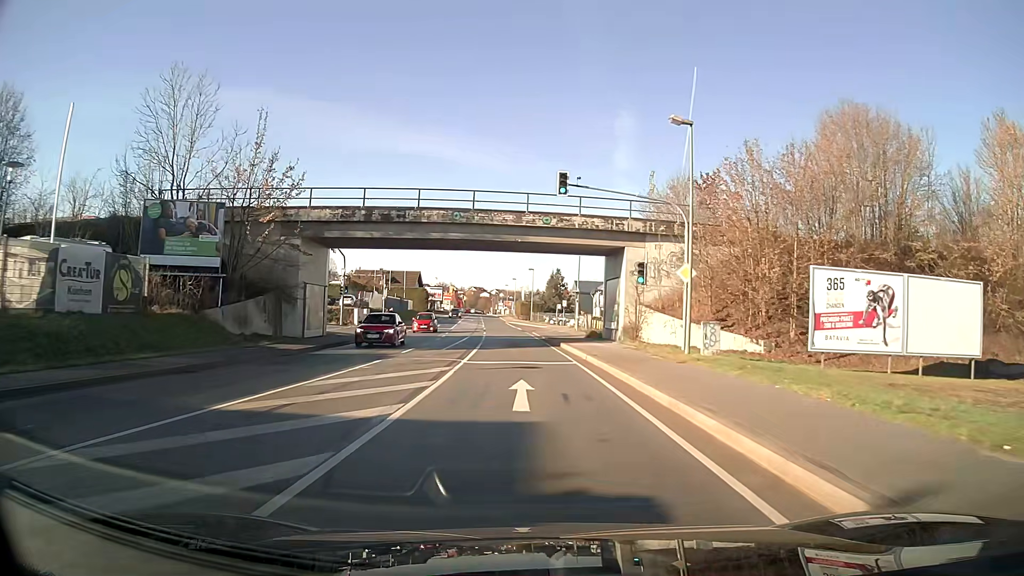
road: primary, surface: asphalt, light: Day
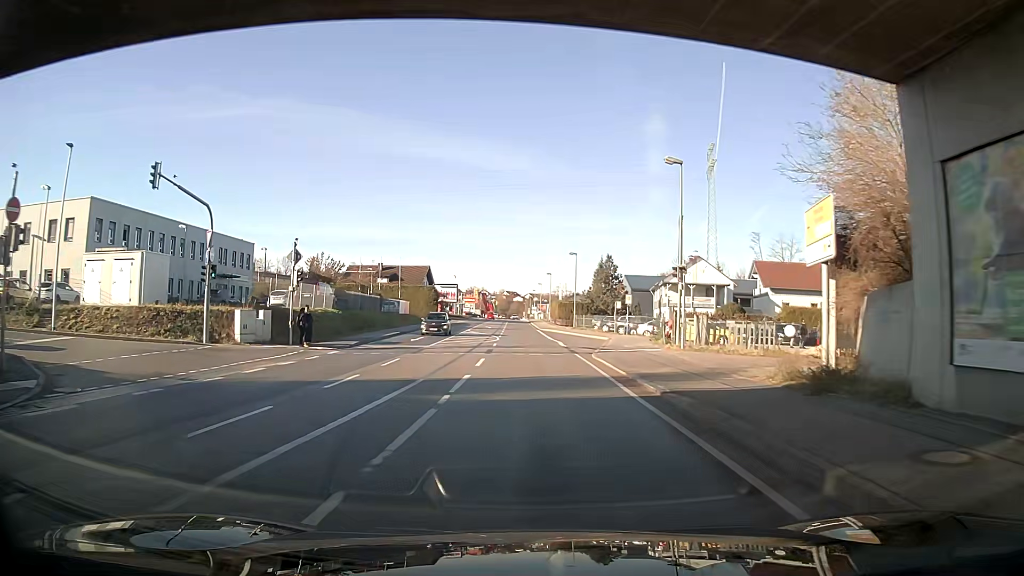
(-0.8, +29.7) m; -3°
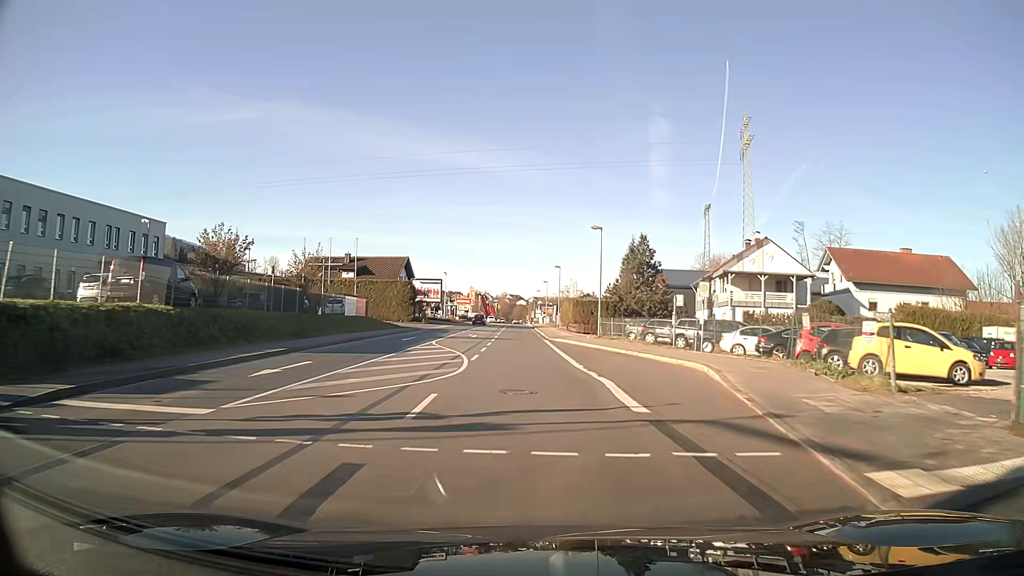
(0.0, +22.3) m; 0°
(0, +10) (0, +20) (0, +30) (-1, +40) (-1, +50) (-1, +60) (-1, +70) (-1, +80) (-2, +90) (-2, +100) m
